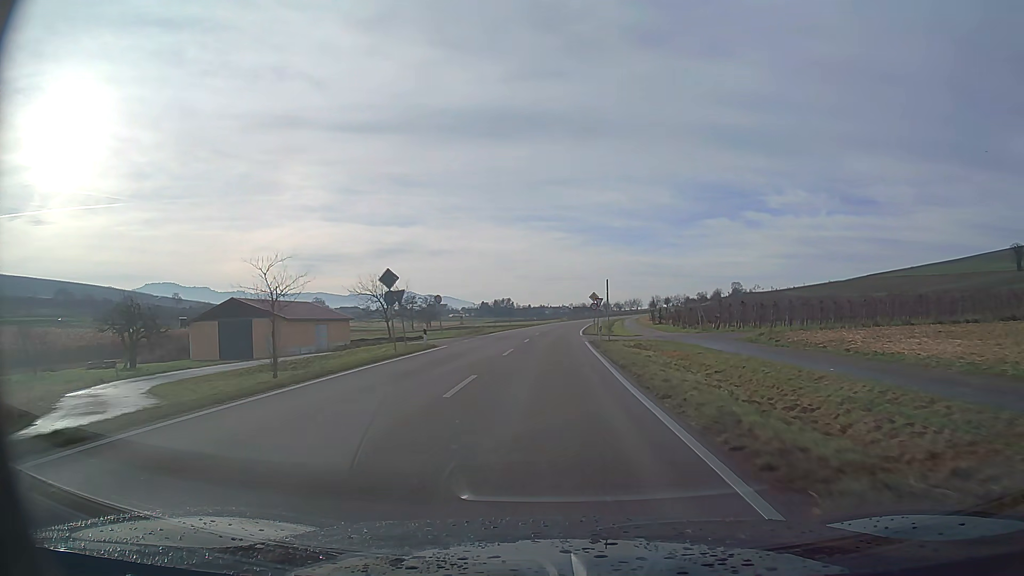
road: primary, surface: asphalt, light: Day
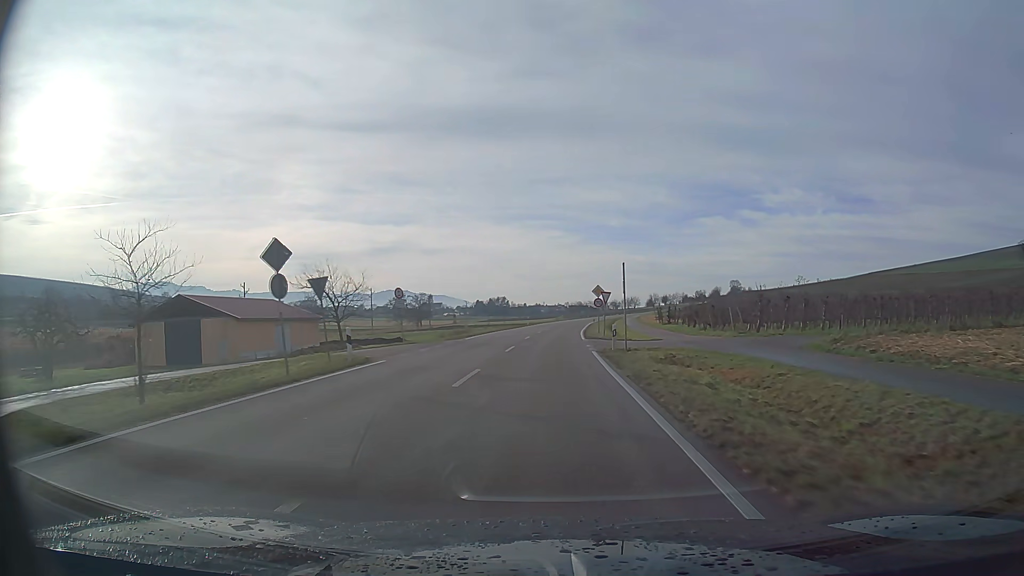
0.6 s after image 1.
(0.0, +10.4) m; 0°
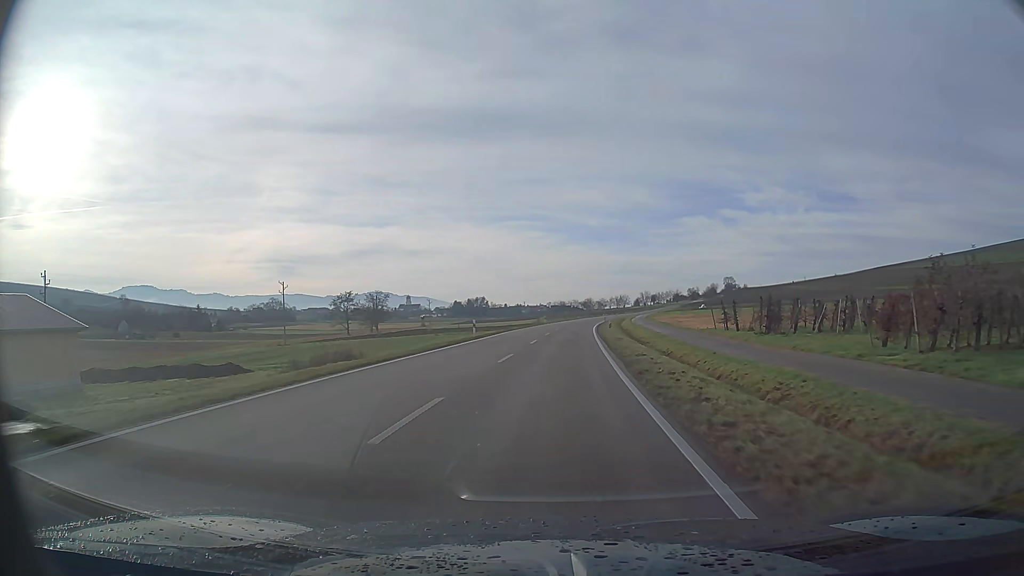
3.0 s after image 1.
(+0.5, +41.7) m; +2°
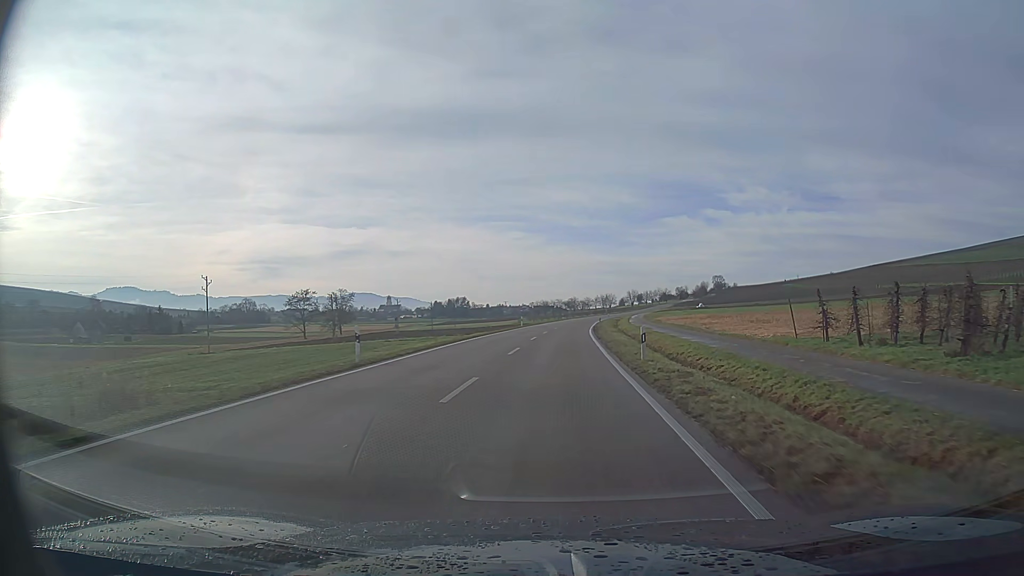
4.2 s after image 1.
(+0.3, +20.9) m; +1°
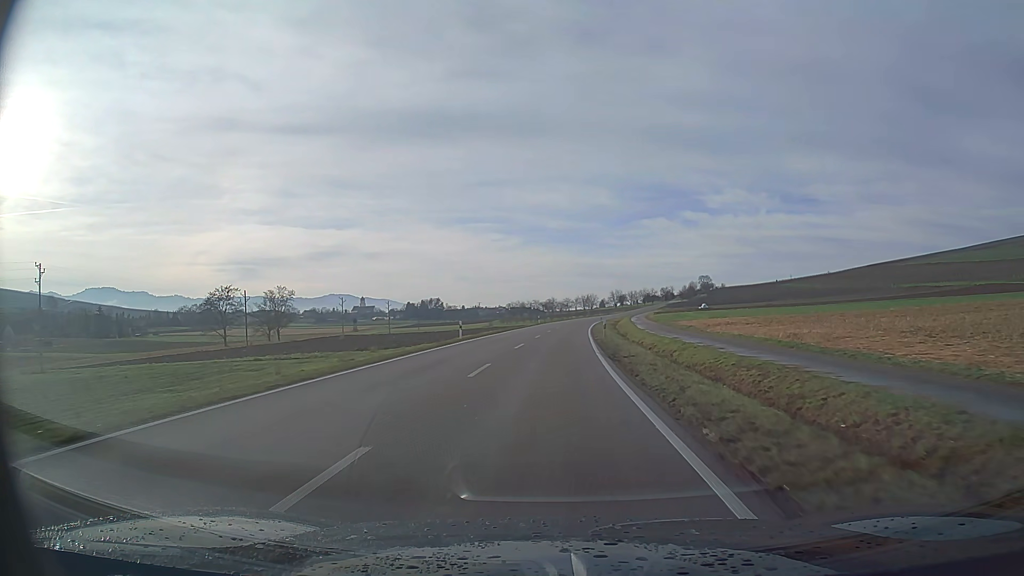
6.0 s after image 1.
(+0.5, +31.3) m; +2°
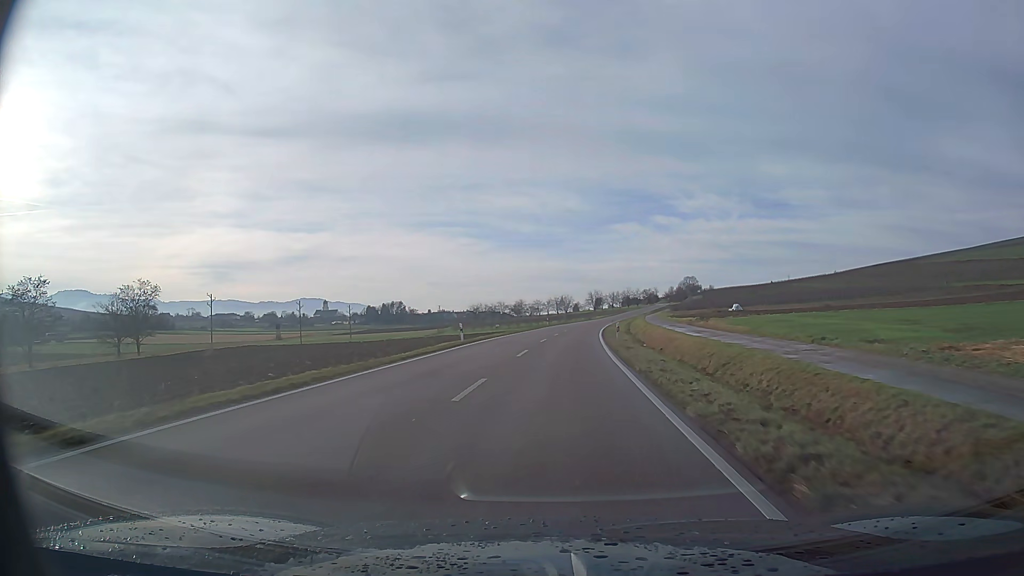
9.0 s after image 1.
(+1.1, +52.2) m; +2°
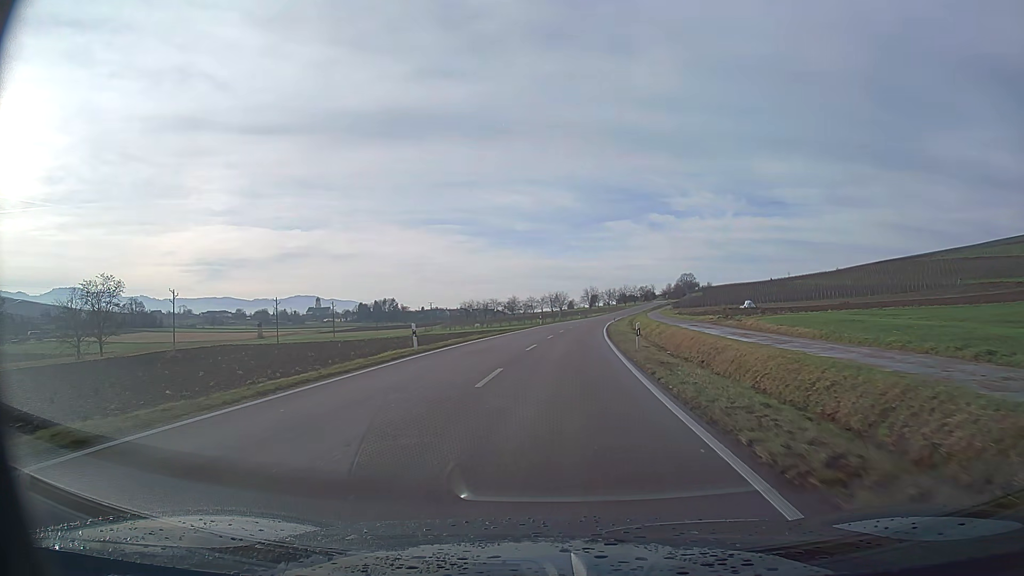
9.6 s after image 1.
(0.0, +10.4) m; +1°
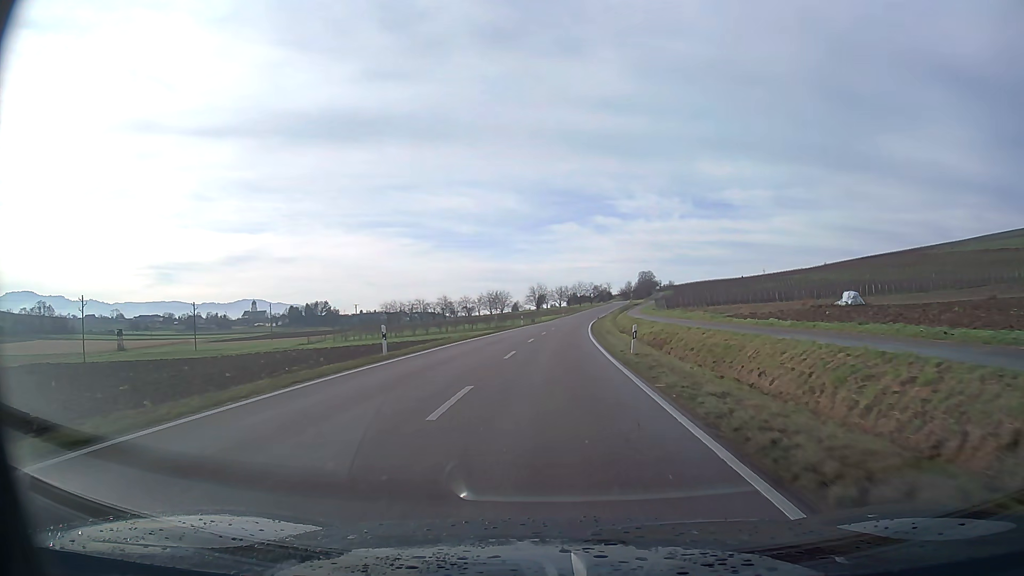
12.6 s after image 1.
(+2.2, +51.9) m; +5°
